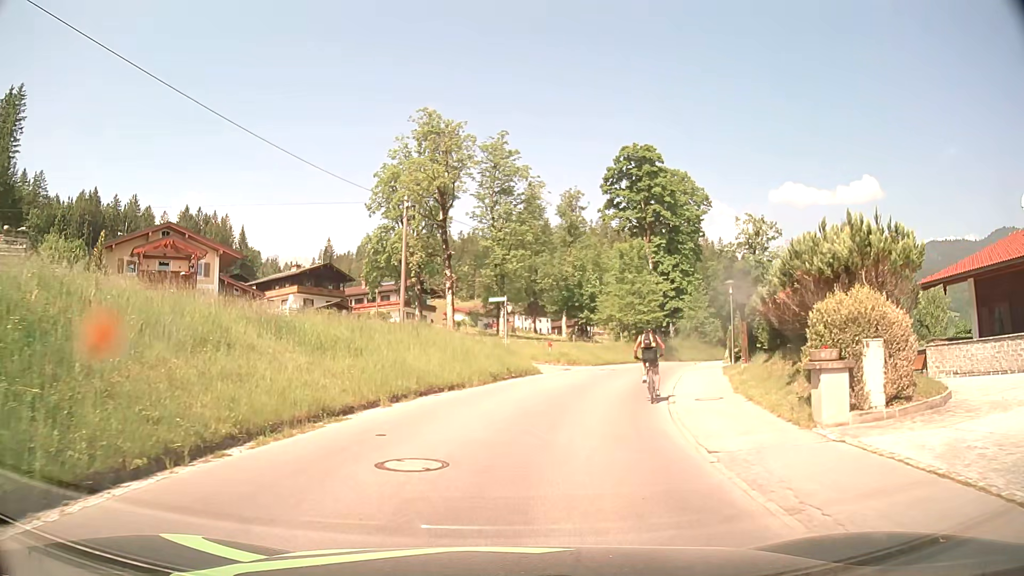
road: tertiary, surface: asphalt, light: Day
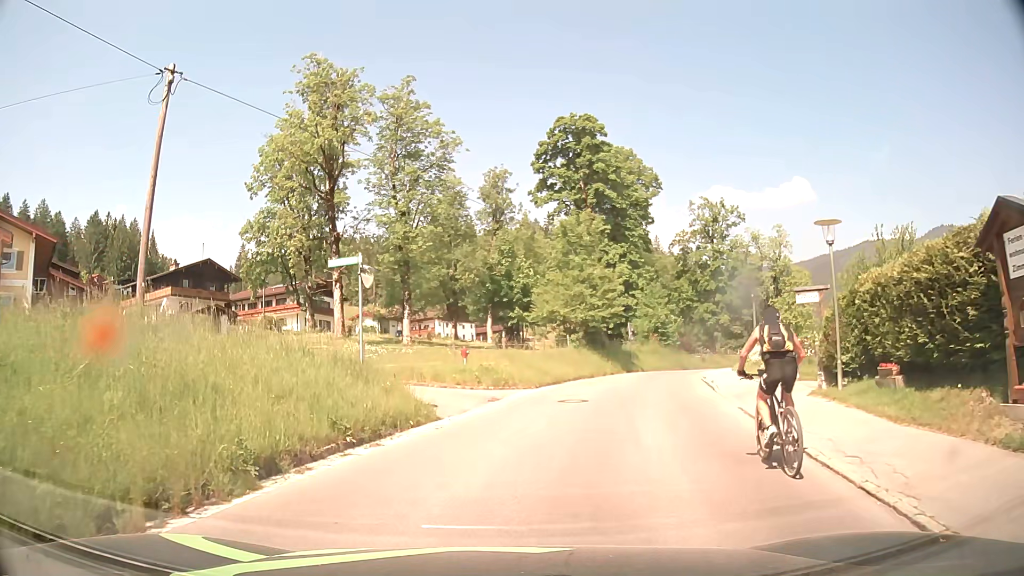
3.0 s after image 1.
(+1.4, +15.9) m; +7°
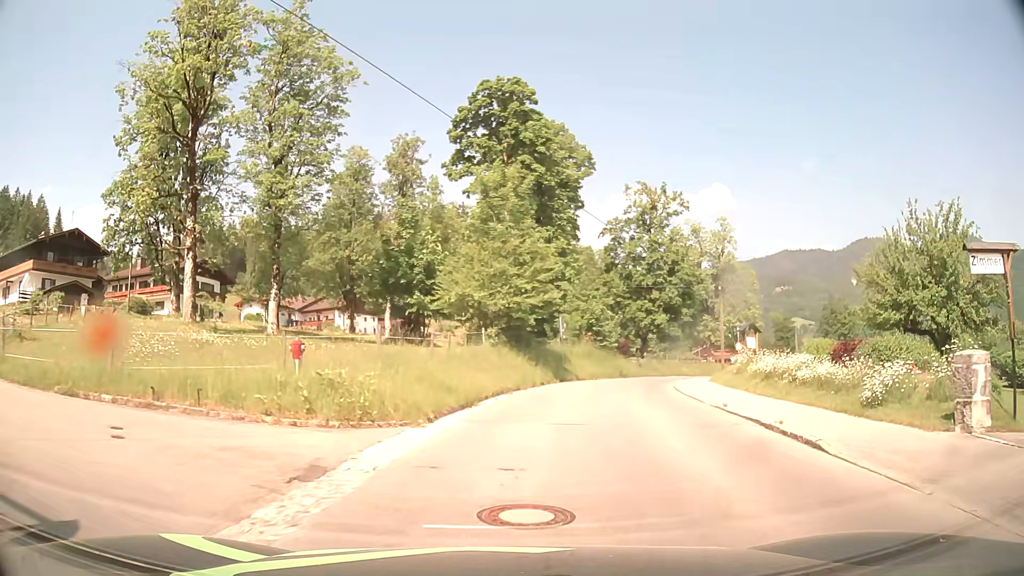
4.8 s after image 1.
(+0.4, +12.0) m; +7°
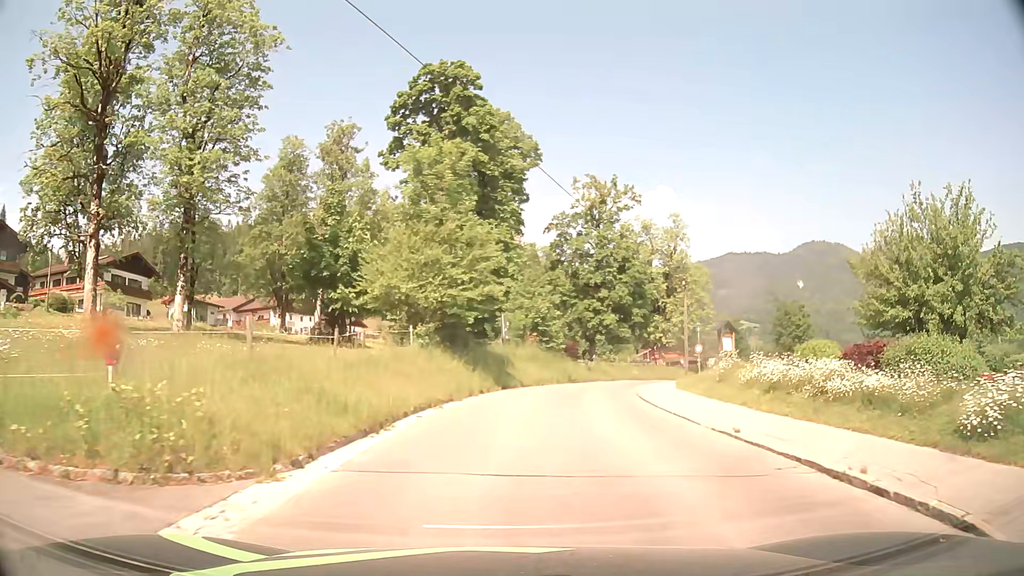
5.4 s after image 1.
(+0.2, +4.9) m; +6°
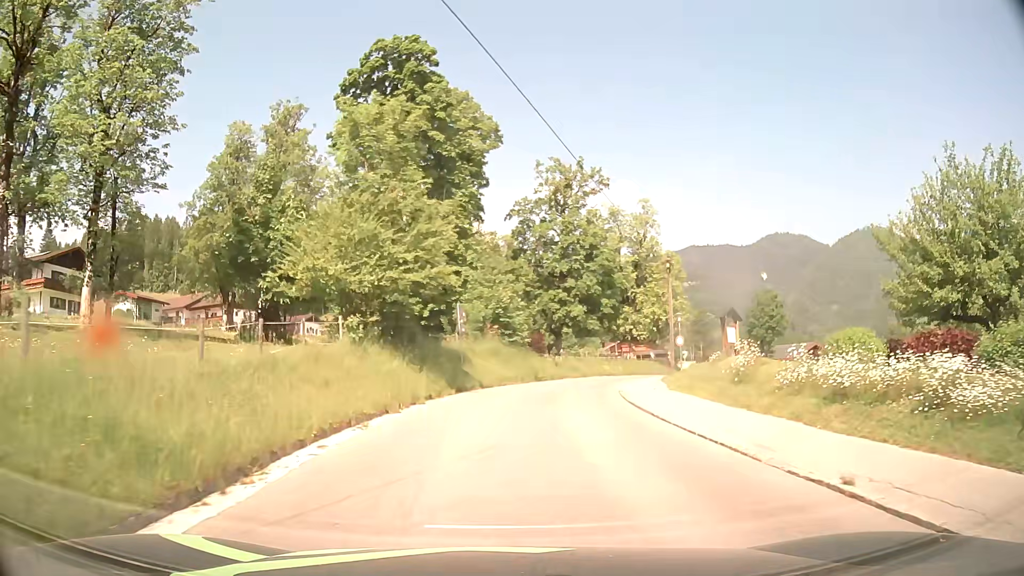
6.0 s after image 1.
(+0.2, +5.2) m; +4°
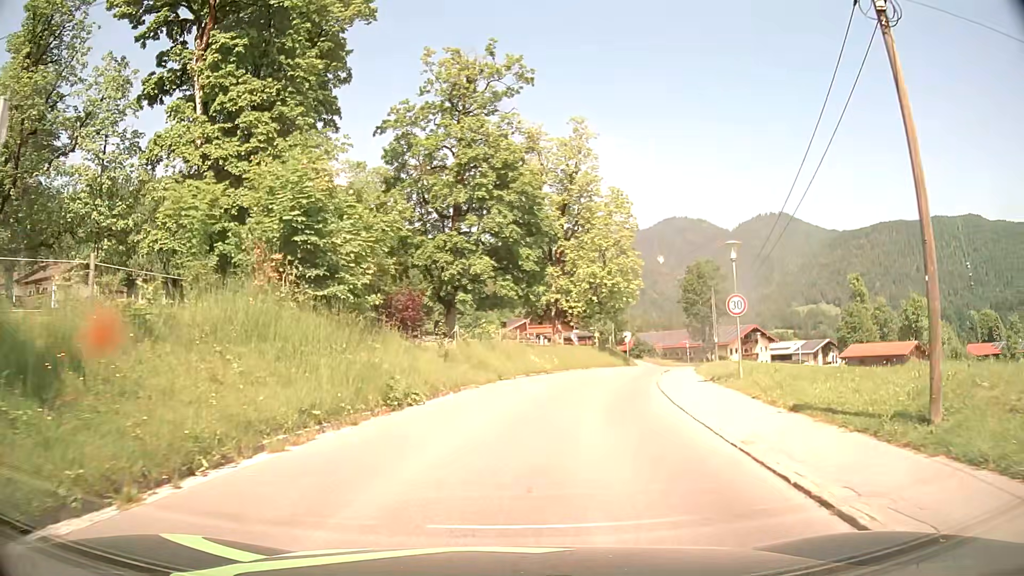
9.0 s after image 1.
(+1.4, +25.5) m; +9°
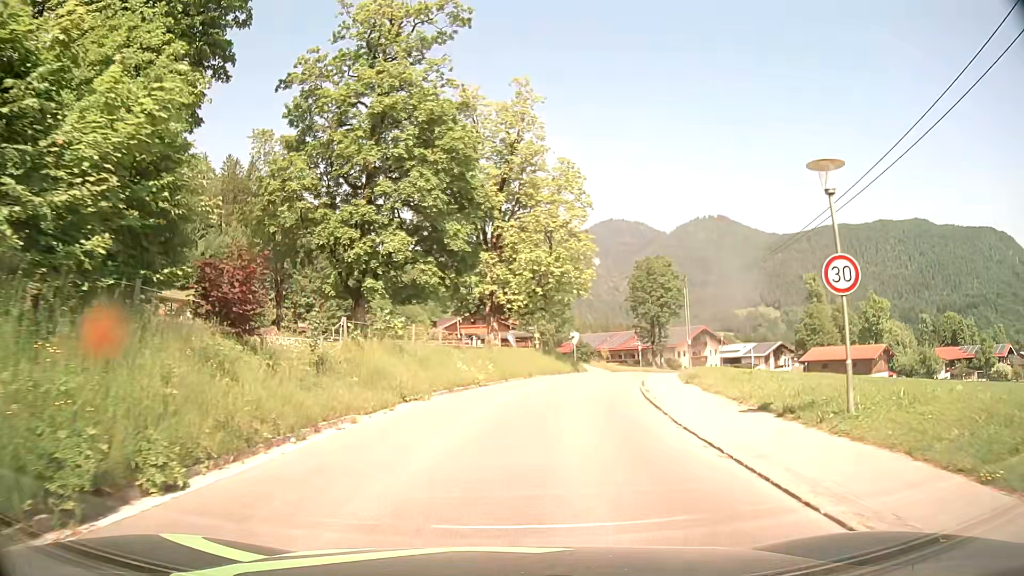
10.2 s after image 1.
(+0.4, +9.5) m; +5°
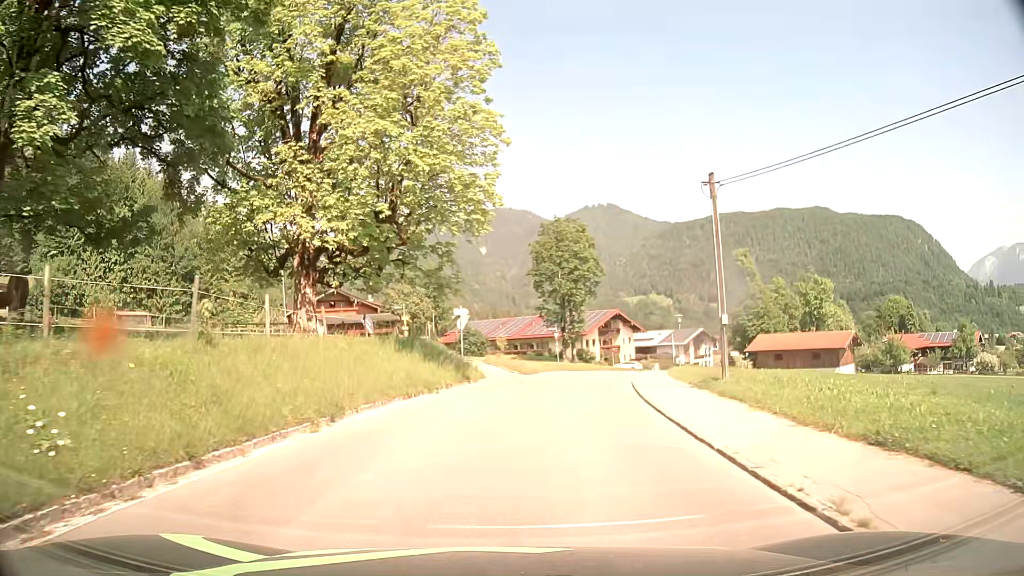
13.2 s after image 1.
(+2.1, +23.1) m; +10°
(0, +10) (+1, +20) (+3, +30) (+5, +40) (+8, +49) (+11, +59) (+15, +68) (+19, +77) (+23, +86) (+28, +95) m
